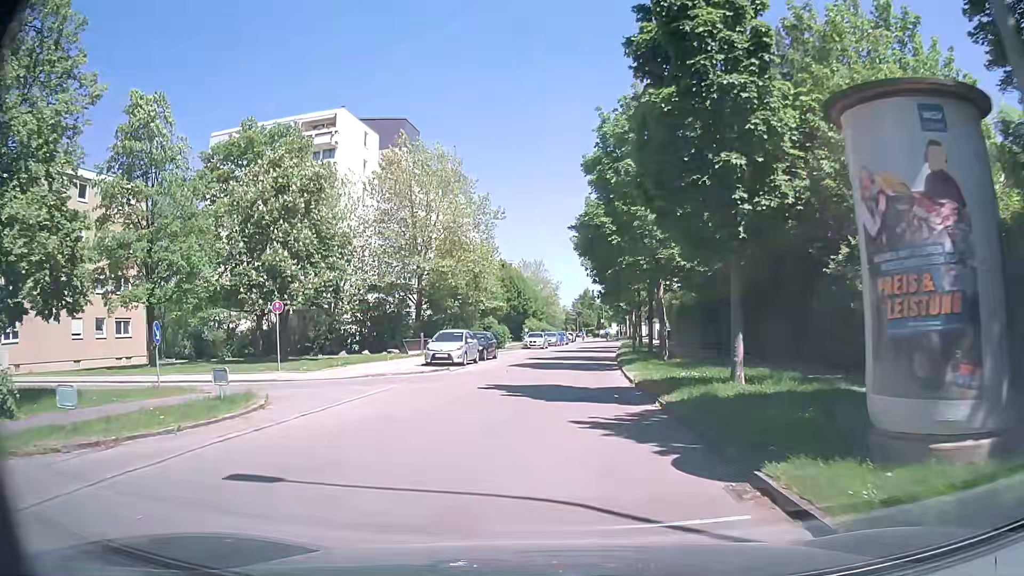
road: residential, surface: asphalt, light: Day
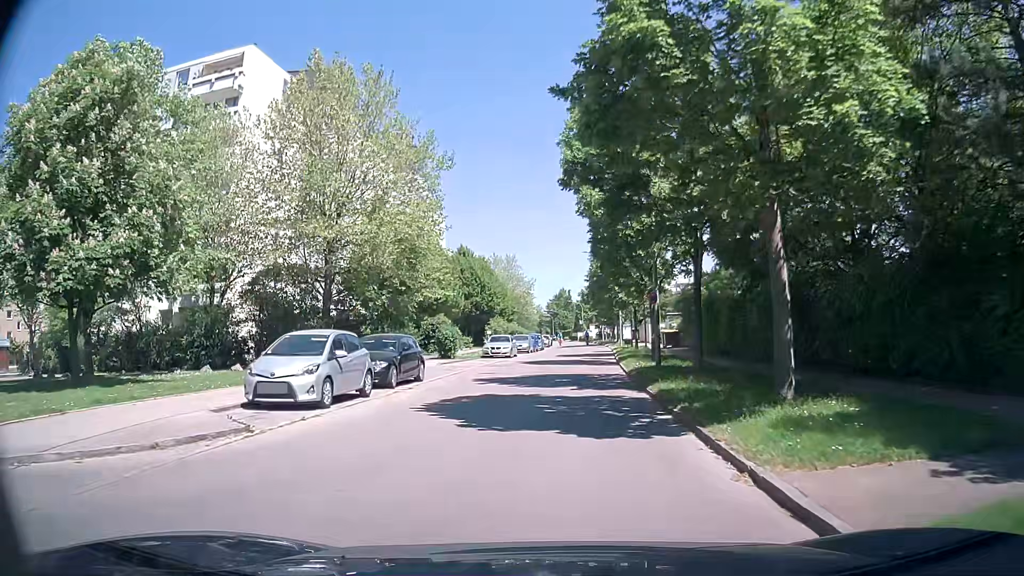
(+0.3, +15.4) m; +1°
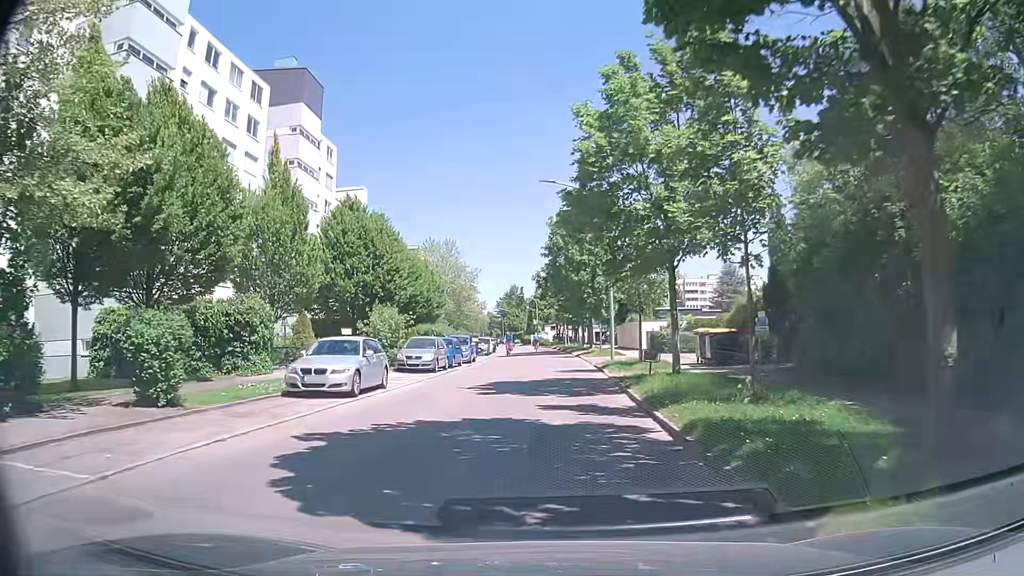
(+1.5, +25.4) m; +4°
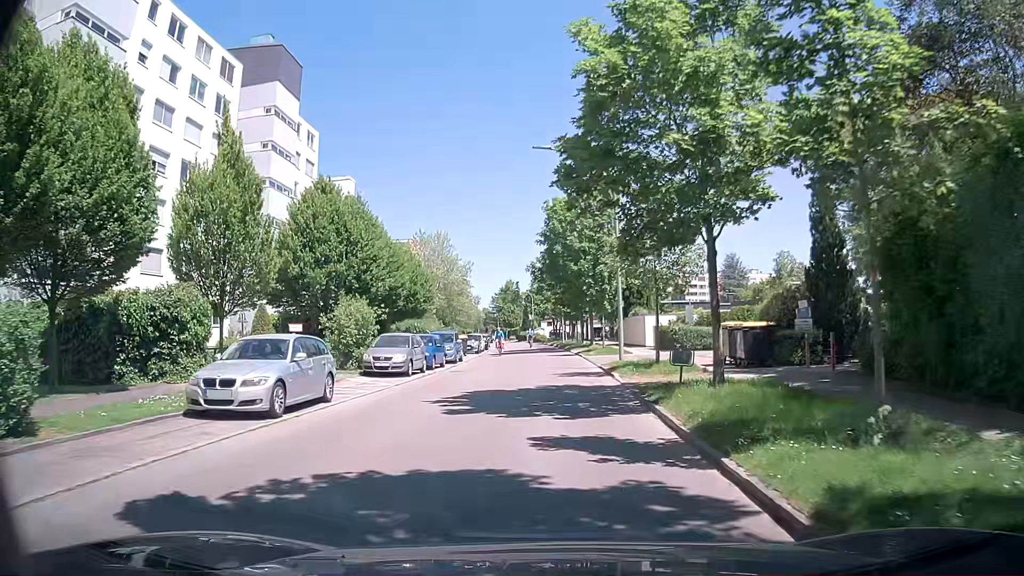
(0.0, +4.6) m; -1°
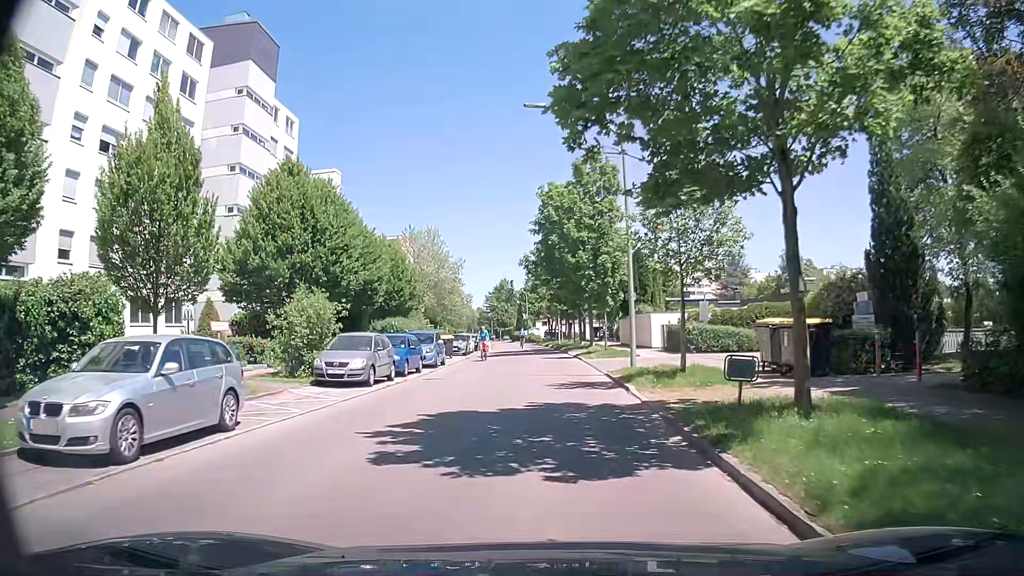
(+0.2, +4.5) m; +3°
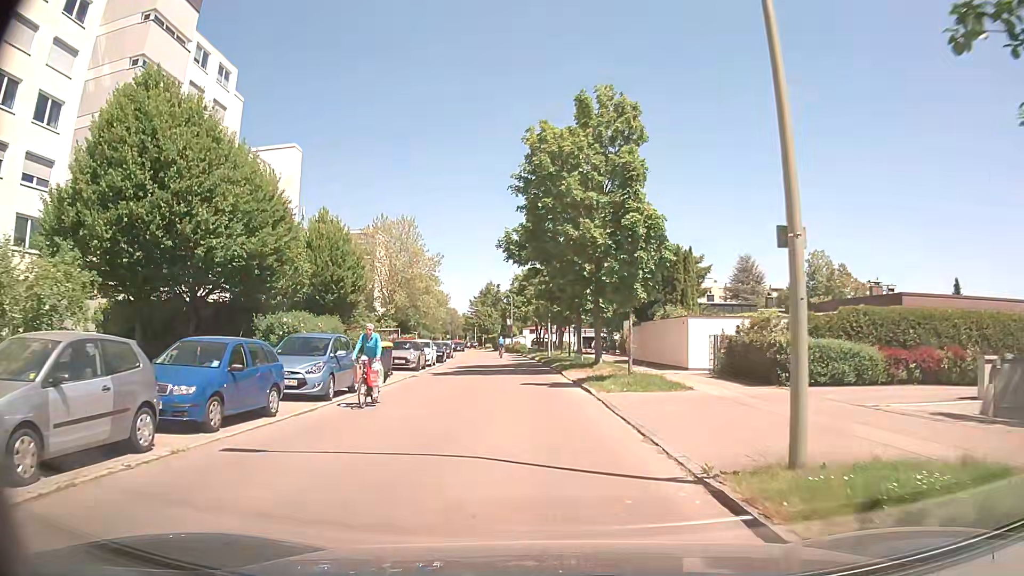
(-0.1, +13.2) m; 0°
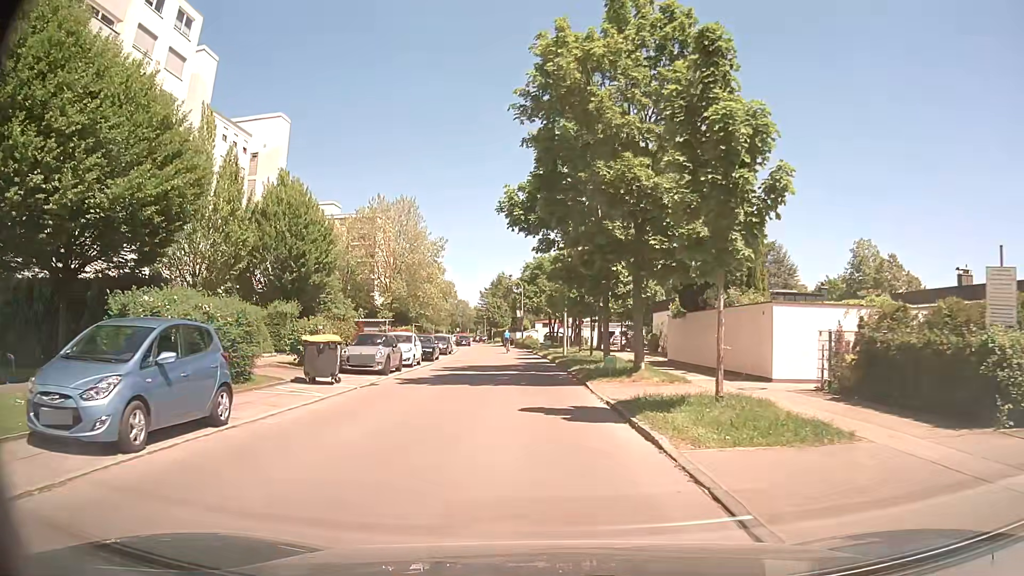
(0.0, +8.7) m; -1°
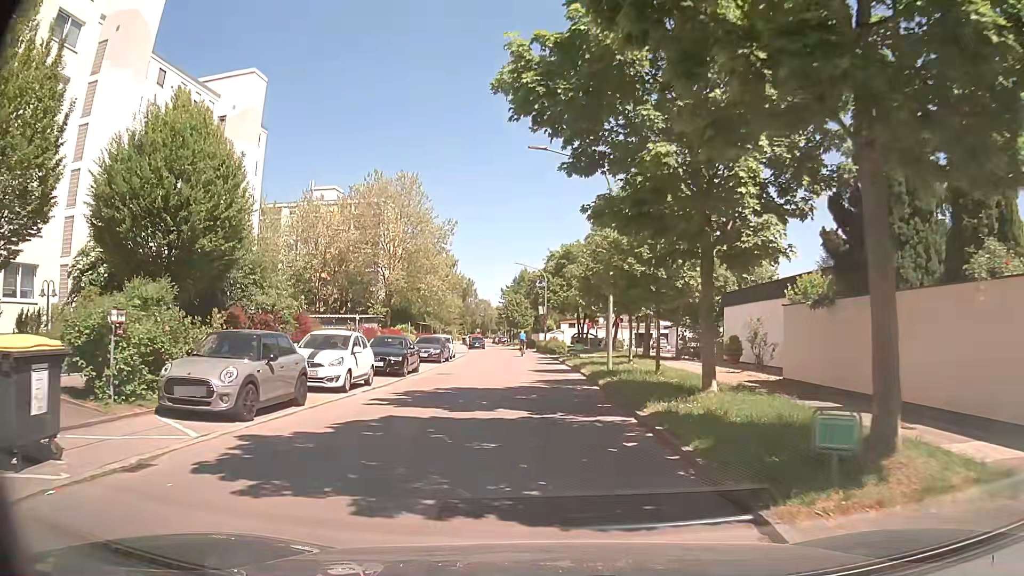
(-0.1, +13.1) m; -2°
(0, +10) (0, +20) (0, +30) (-1, +40) (-1, +50) (-2, +60) (-3, +70) (-4, +80) (-5, +90) (-6, +100) m
